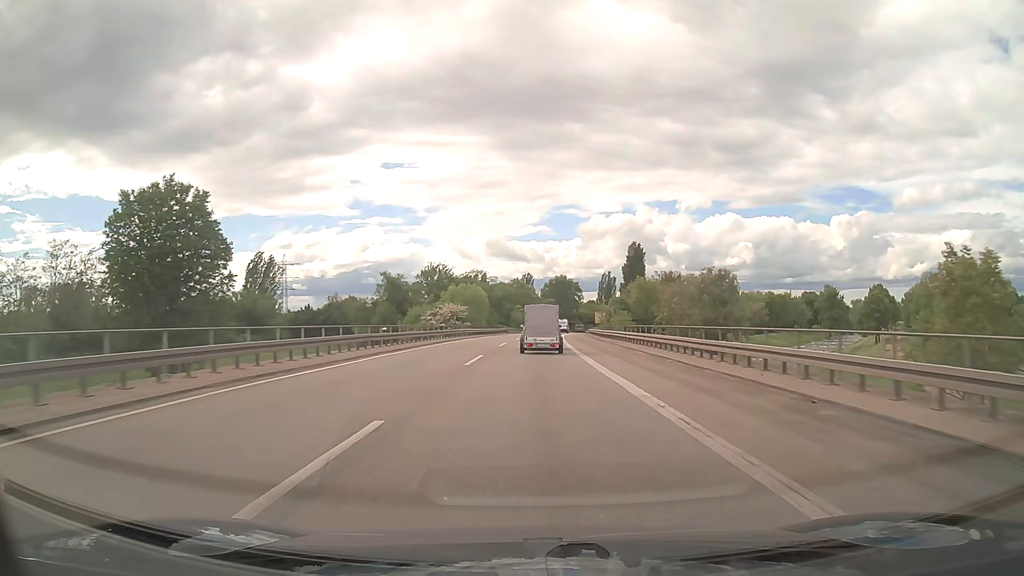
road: trunk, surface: asphalt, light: Day
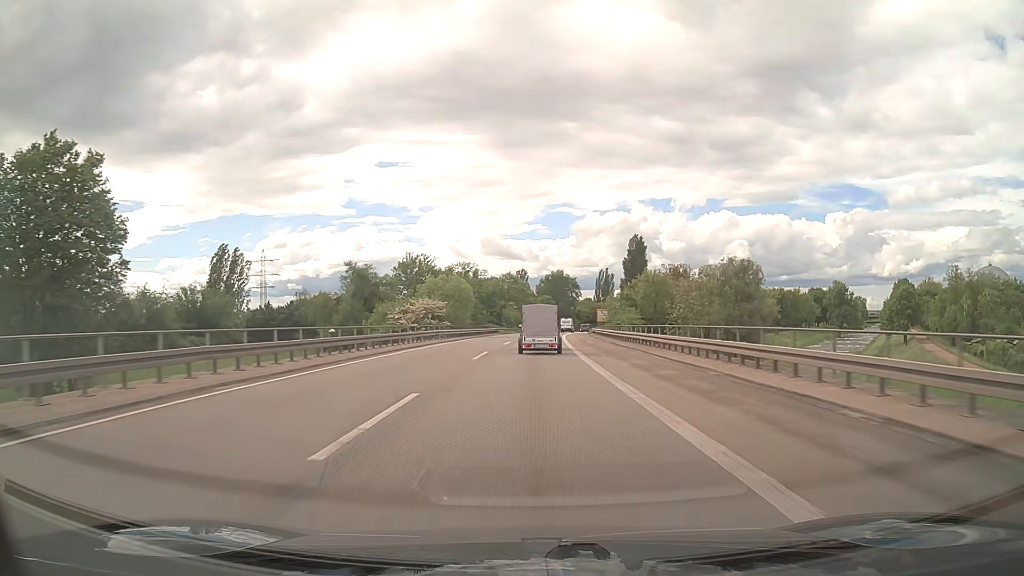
(0.0, +14.4) m; 0°
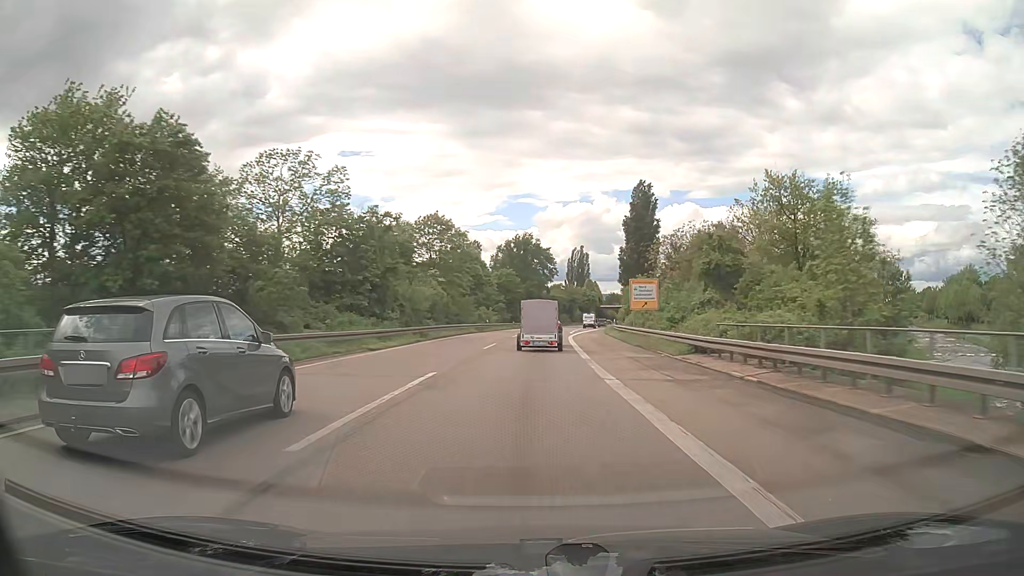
(+1.5, +71.7) m; +3°
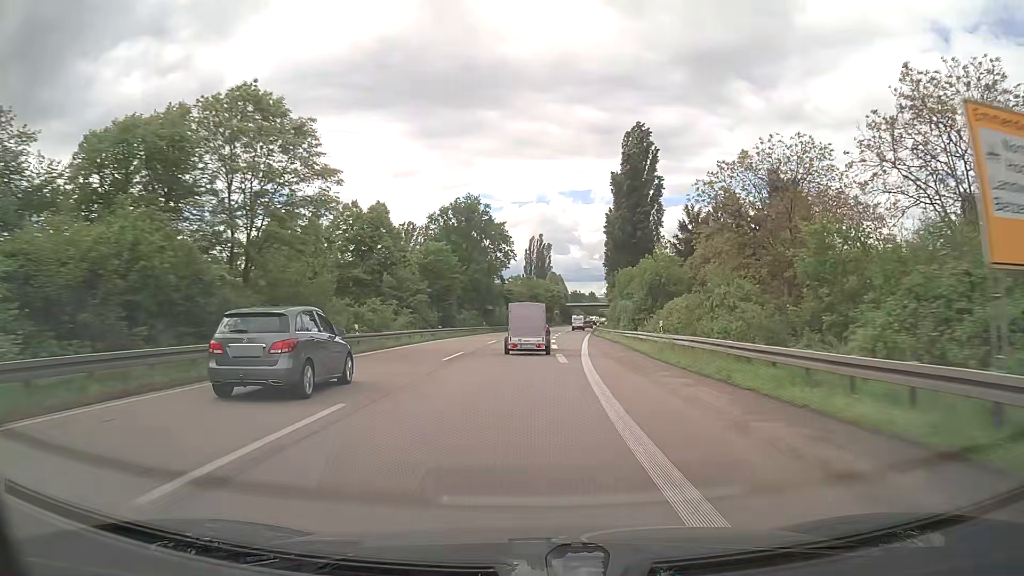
(+1.2, +42.5) m; +3°
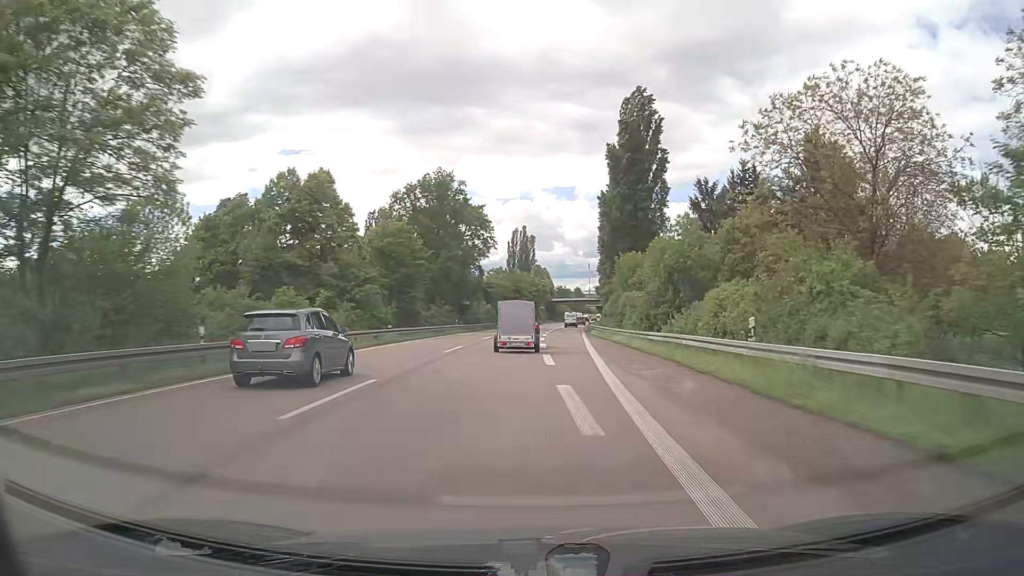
(+0.2, +14.1) m; +1°
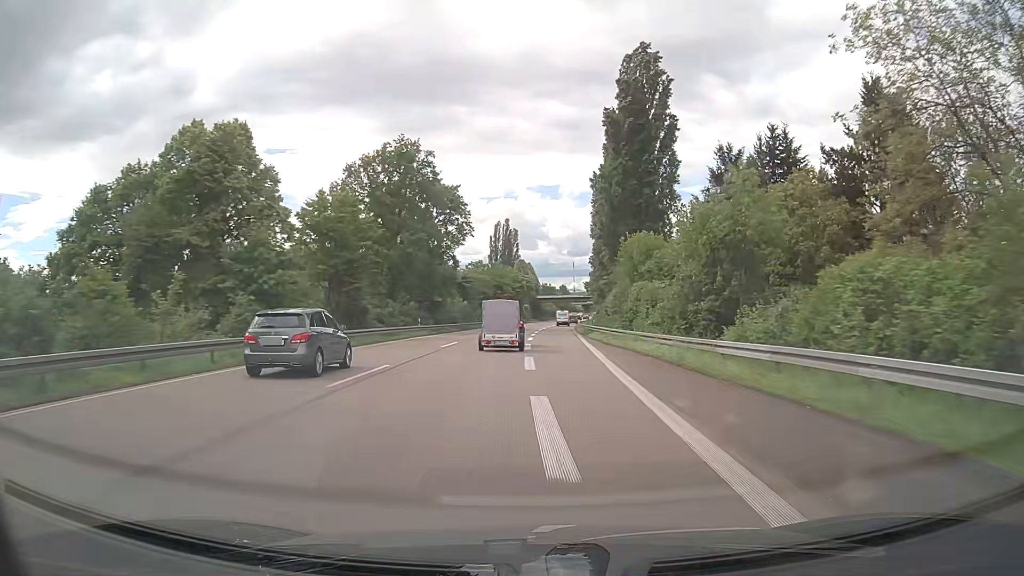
(+0.2, +14.1) m; +1°
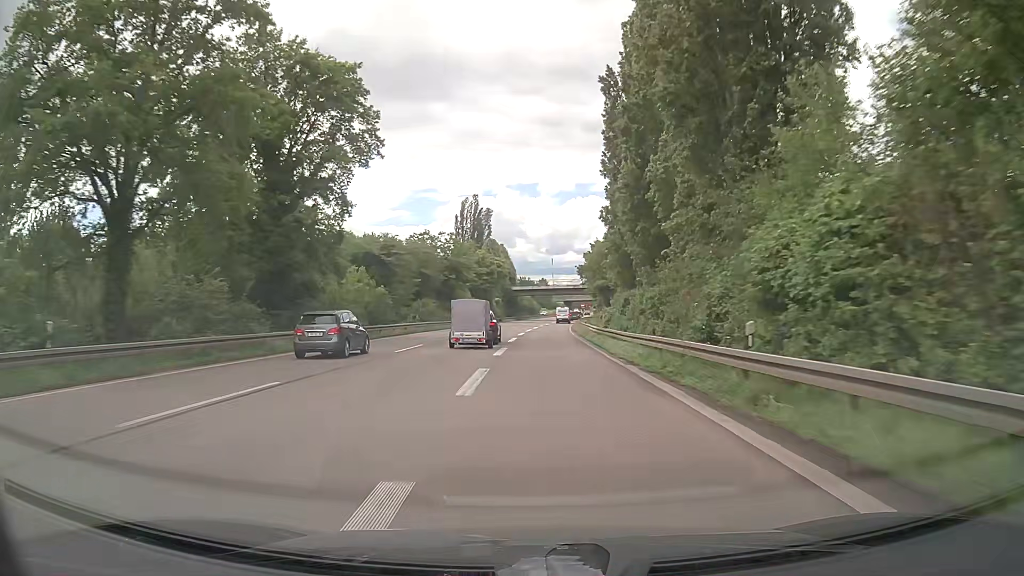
(+1.1, +42.2) m; +3°
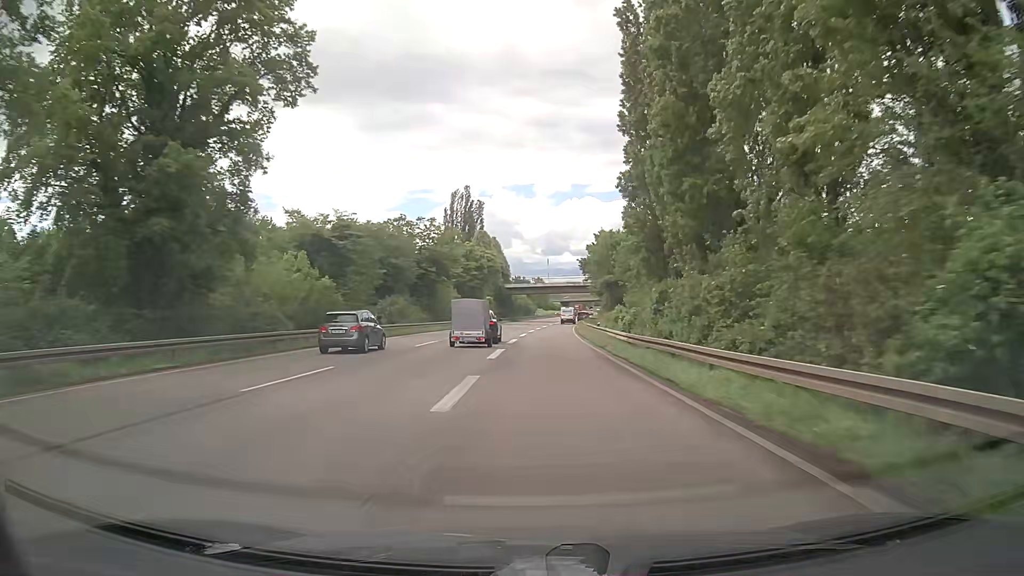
(0.0, +13.8) m; 0°
(0, +10) (0, +20) (0, +30) (+1, +40) (+1, +50) (+1, +60) (+2, +70) (+3, +80) (+3, +90) (+4, +100) m
